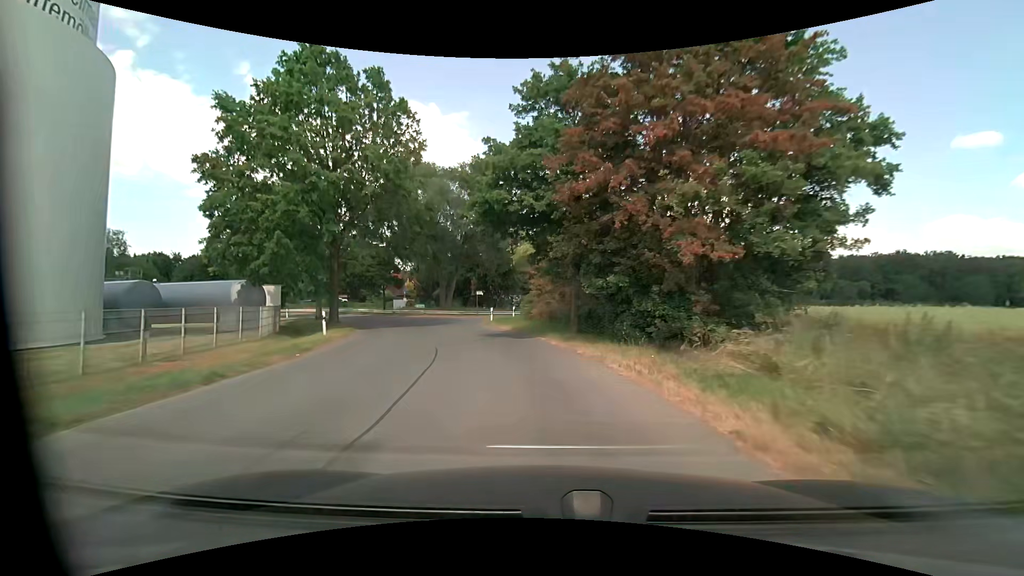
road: unclassified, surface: asphalt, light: Day
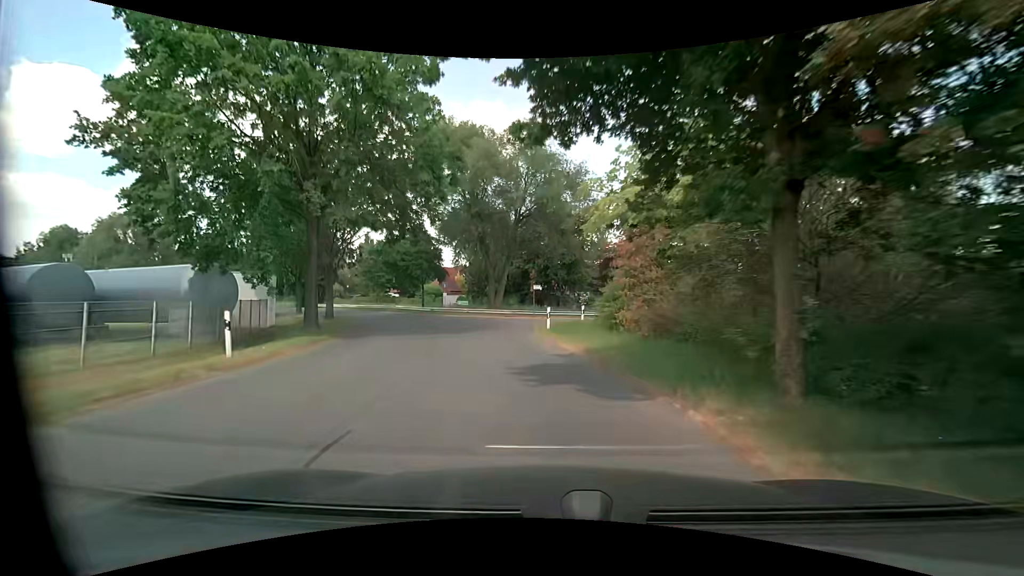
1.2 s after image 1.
(-0.8, +11.8) m; -8°
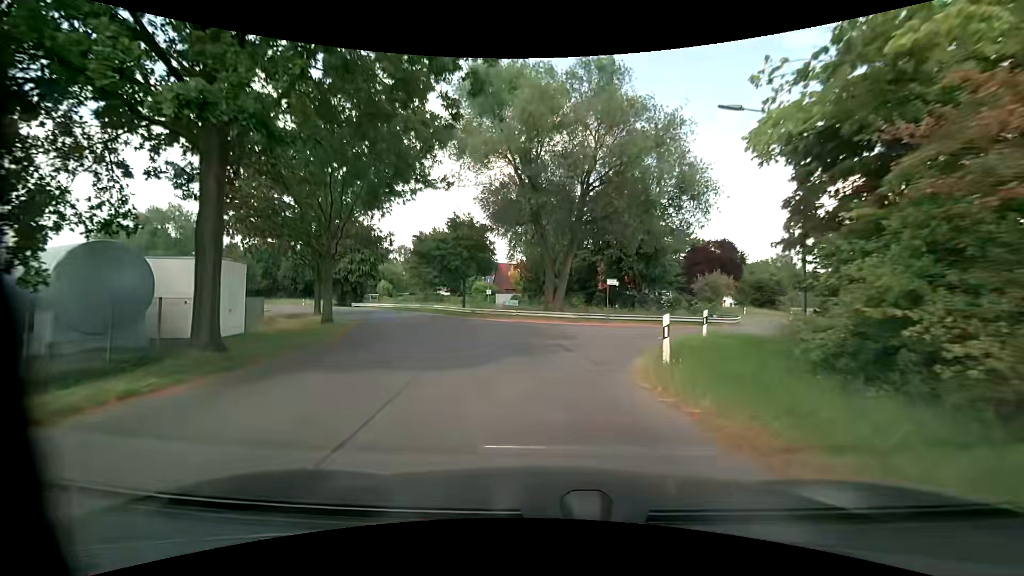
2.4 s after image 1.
(-0.6, +10.6) m; -6°
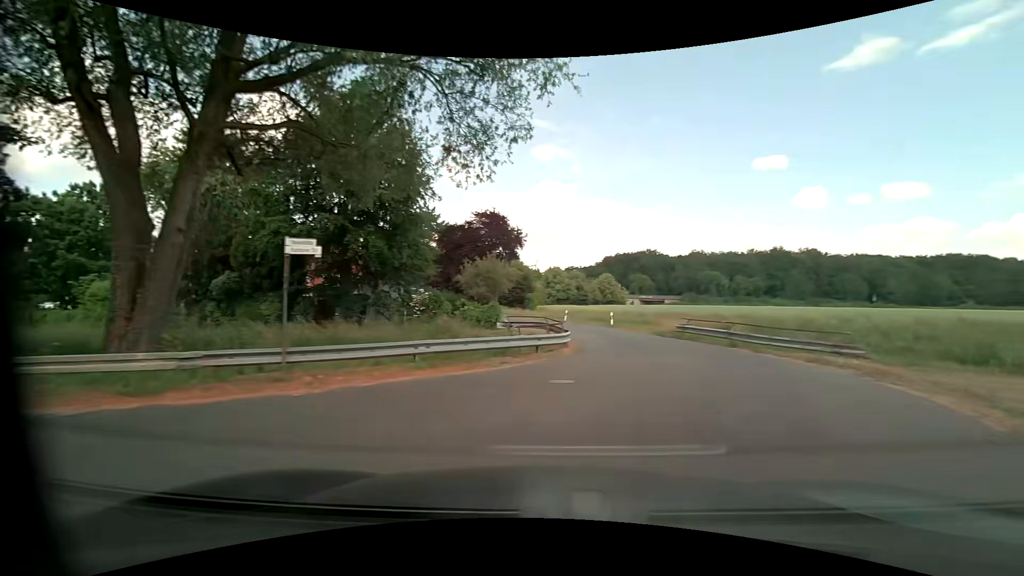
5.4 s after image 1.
(+2.3, +20.0) m; +29°
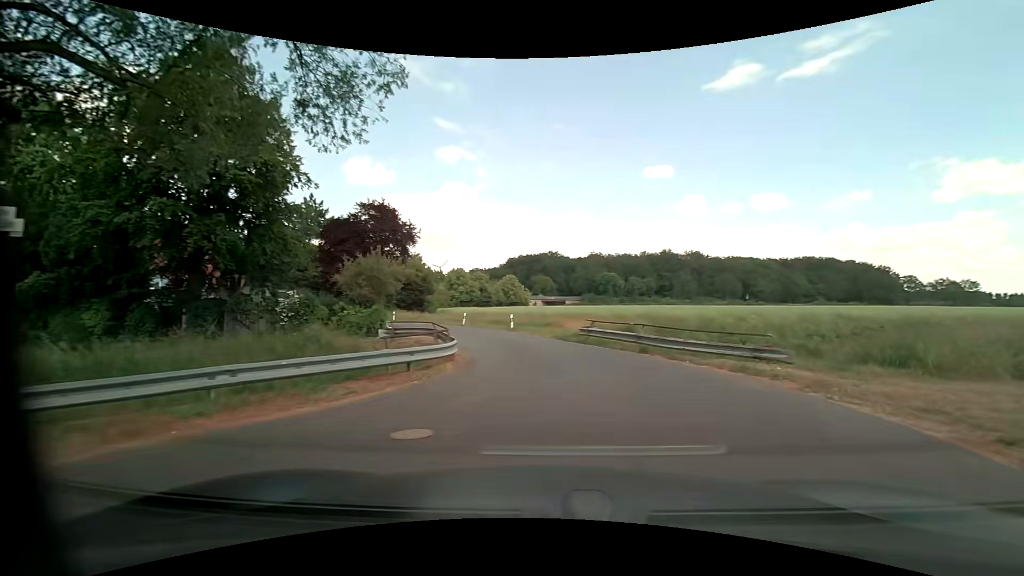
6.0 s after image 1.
(+0.3, +3.2) m; +11°
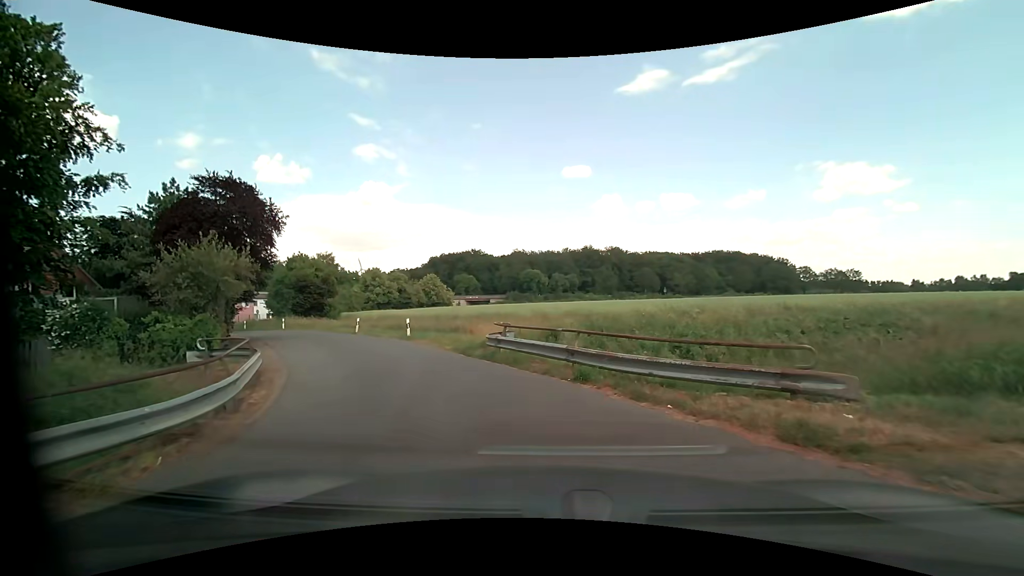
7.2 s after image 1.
(+0.8, +6.4) m; +10°
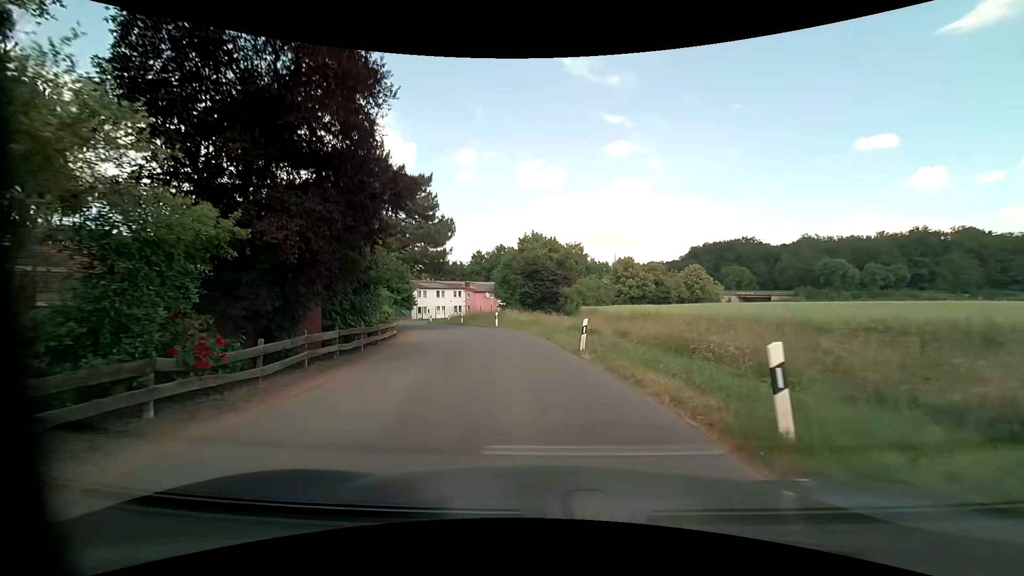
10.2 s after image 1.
(-5.6, +18.3) m; -29°
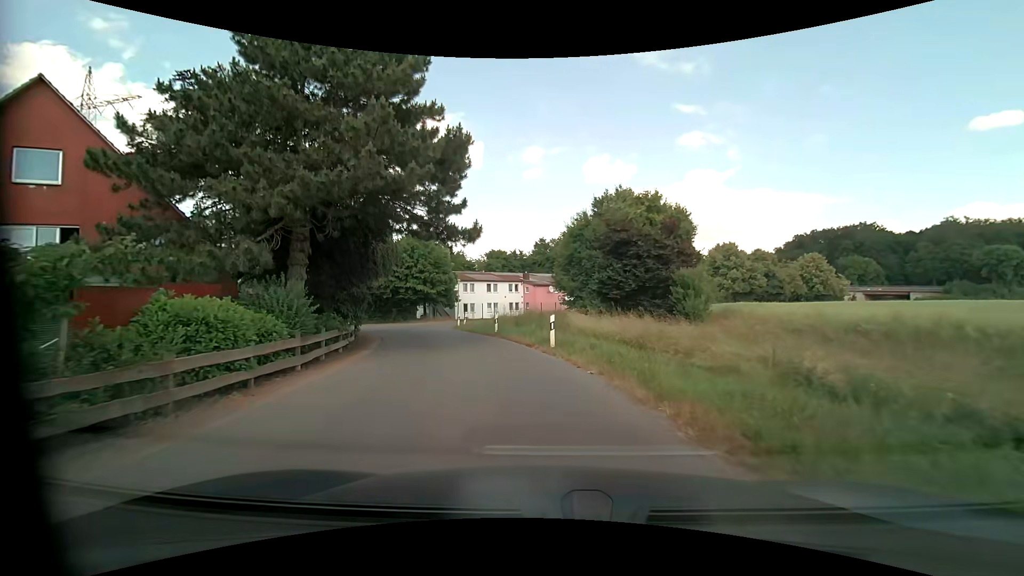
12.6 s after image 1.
(-1.4, +19.1) m; -9°
(-1, +10) (-2, +20) (-6, +29) (-9, +39) (-8, +49) (-3, +57) (+4, +64) (+12, +71) (+20, +77) (+27, +83) m
